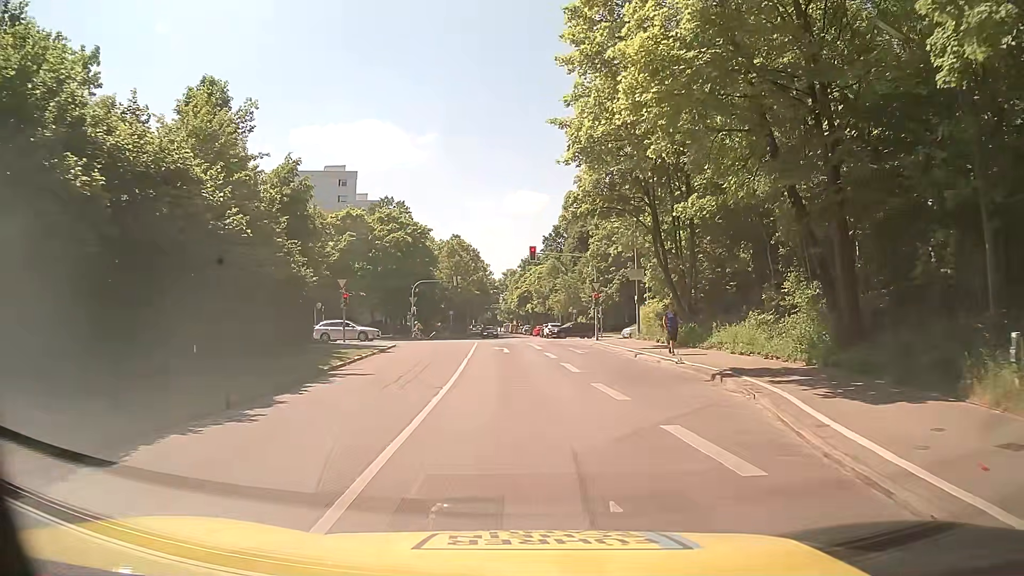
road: residential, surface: asphalt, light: Day
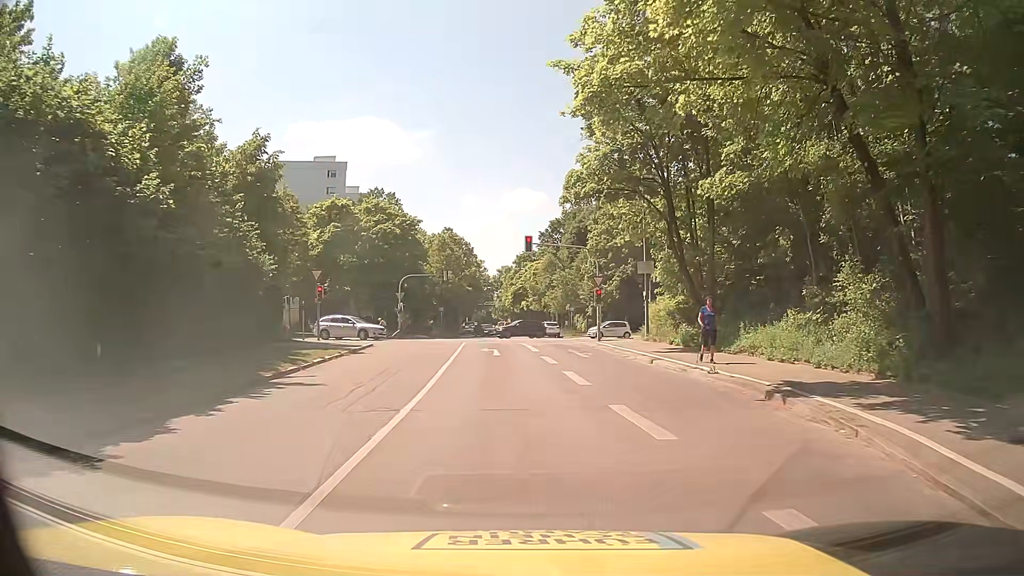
(0.0, +4.2) m; 0°
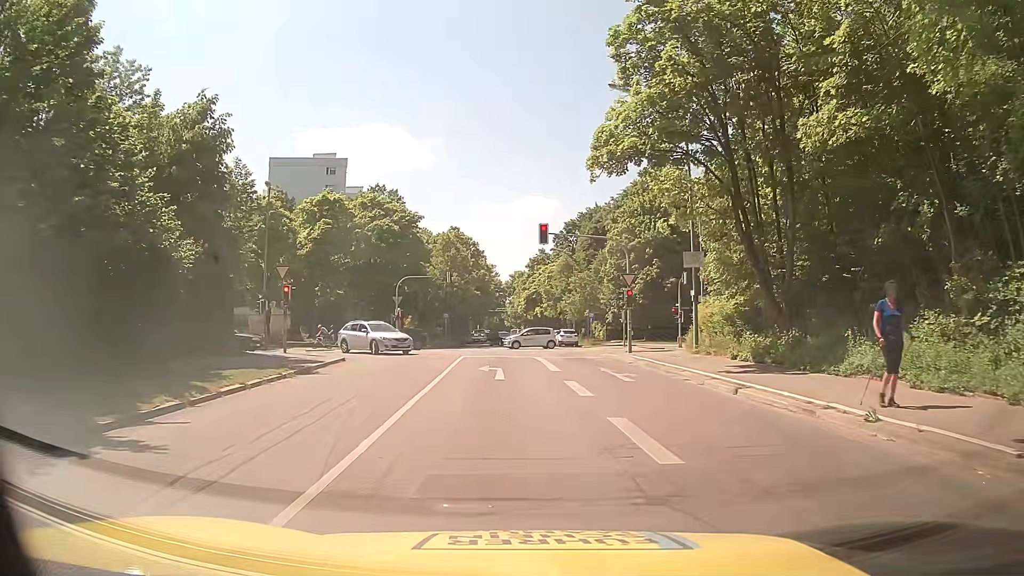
(-0.1, +7.2) m; -2°
